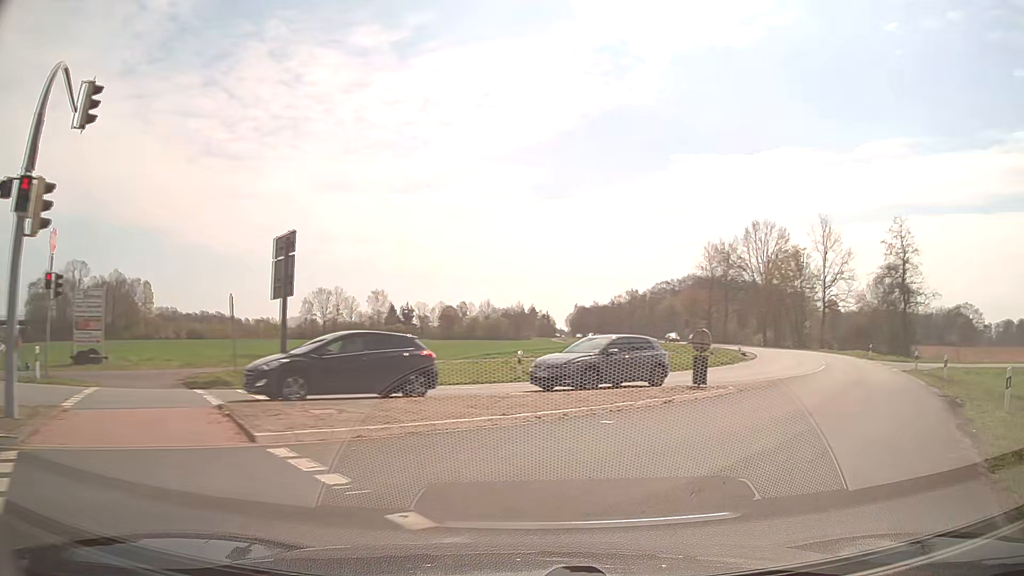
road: secondary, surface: asphalt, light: Day
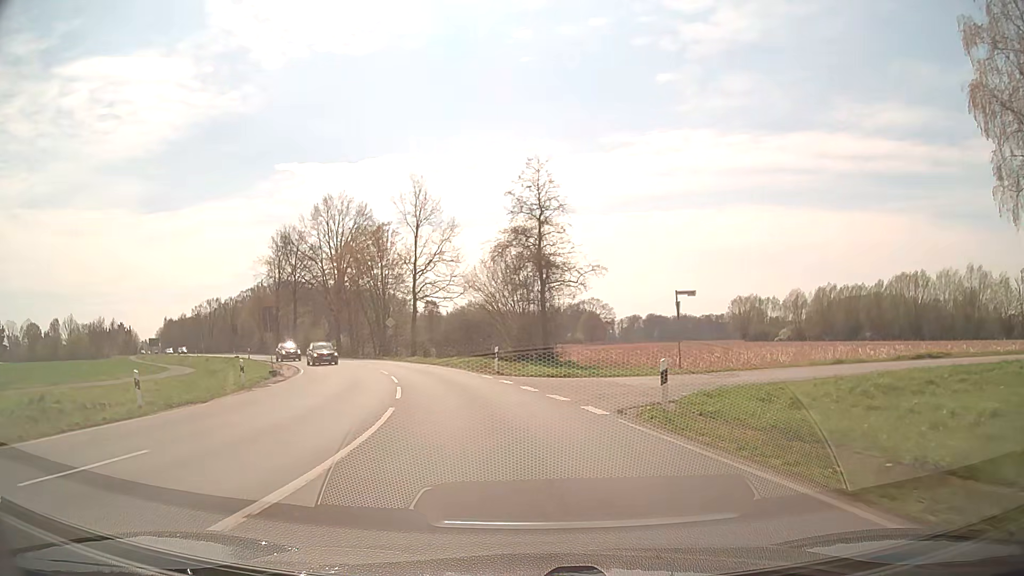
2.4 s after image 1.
(+9.3, +20.8) m; +34°
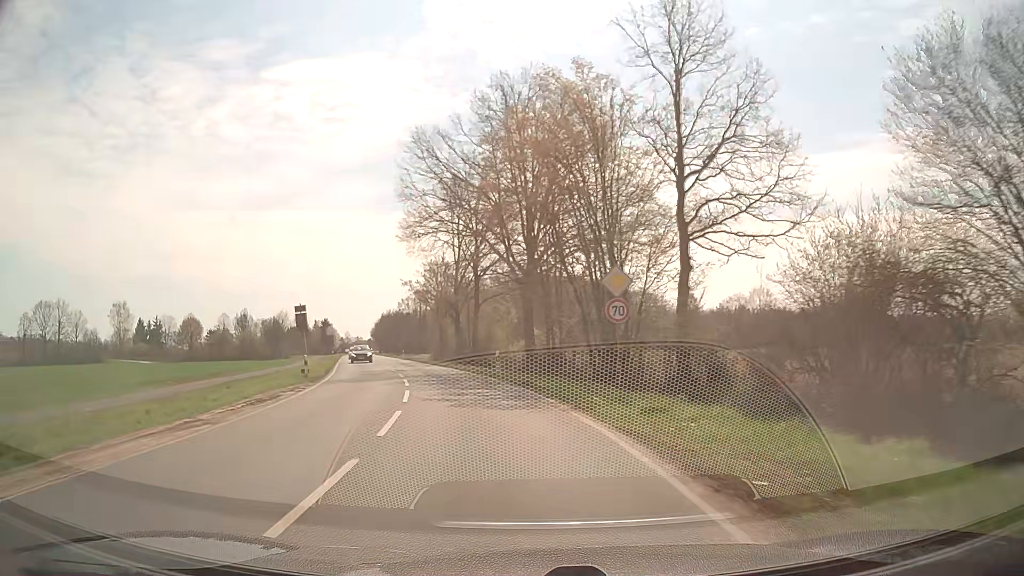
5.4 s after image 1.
(-6.4, +36.5) m; -21°
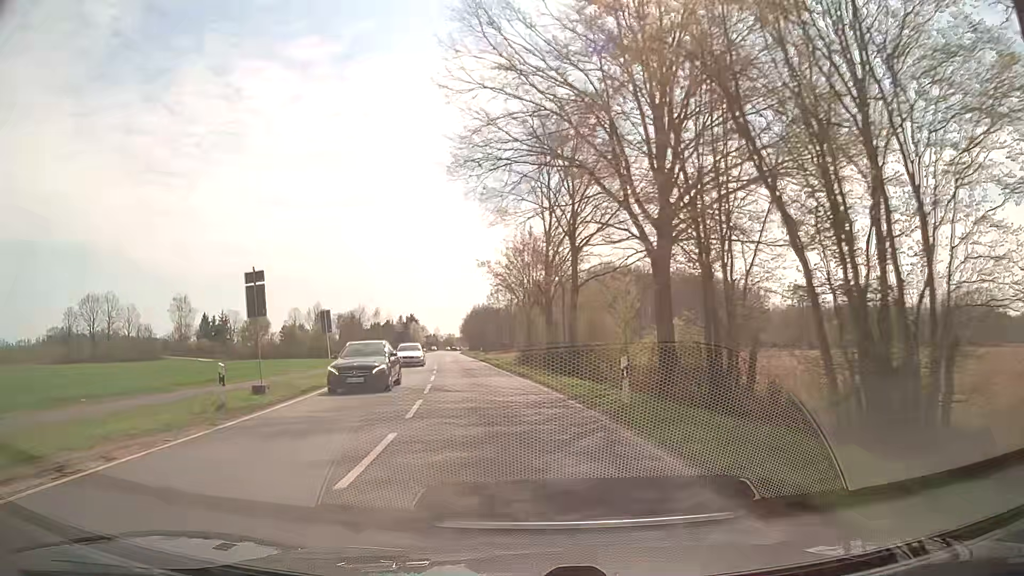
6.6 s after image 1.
(-1.3, +16.2) m; -8°
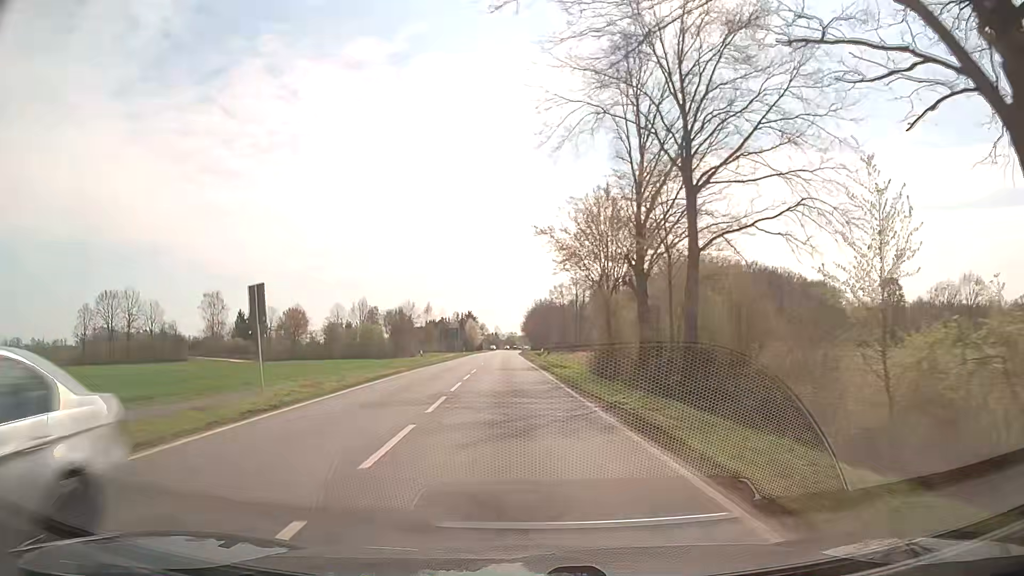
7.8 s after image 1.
(-1.0, +17.2) m; -6°
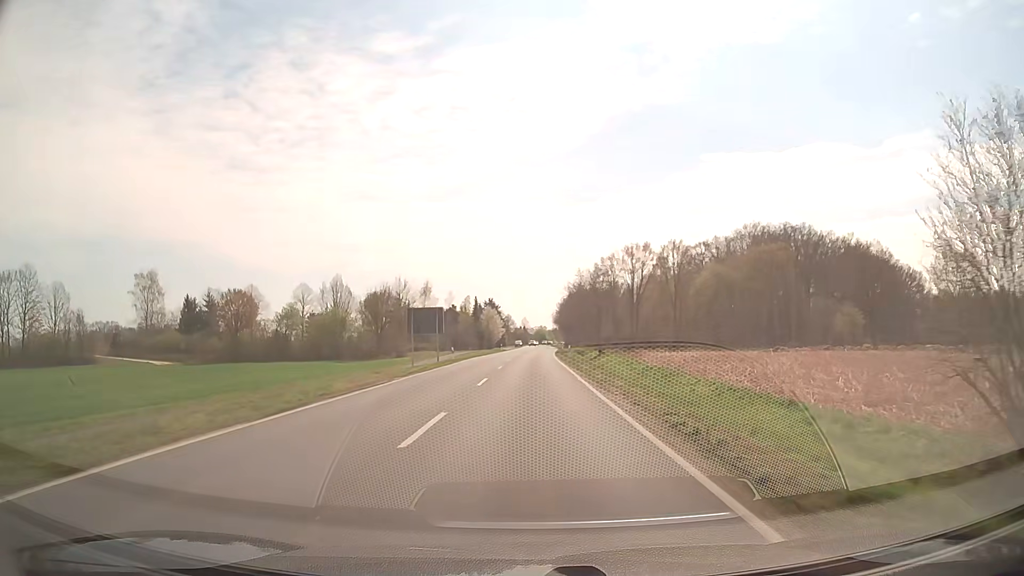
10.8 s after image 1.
(-1.5, +47.9) m; -3°
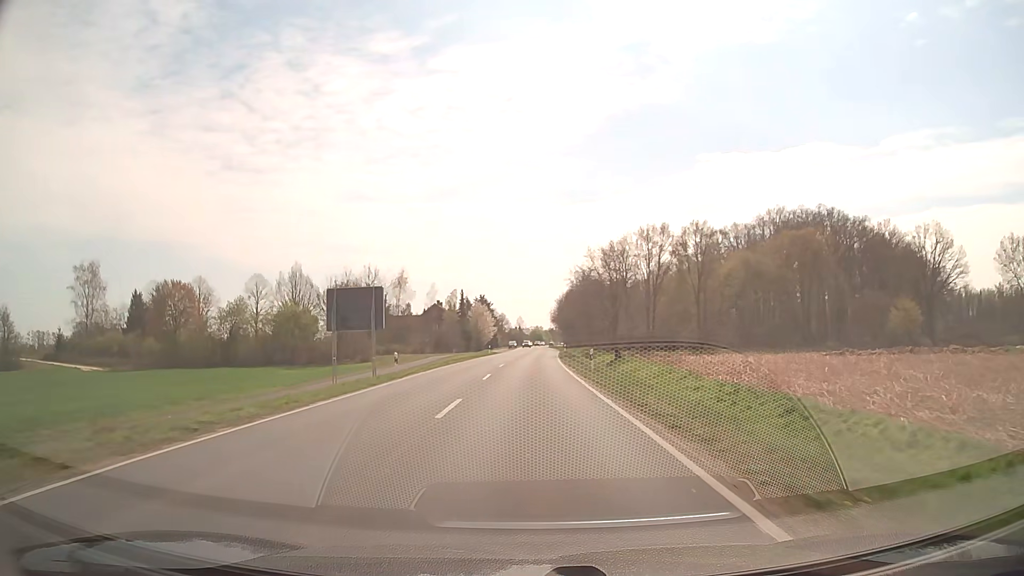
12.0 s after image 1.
(+0.1, +20.3) m; 0°
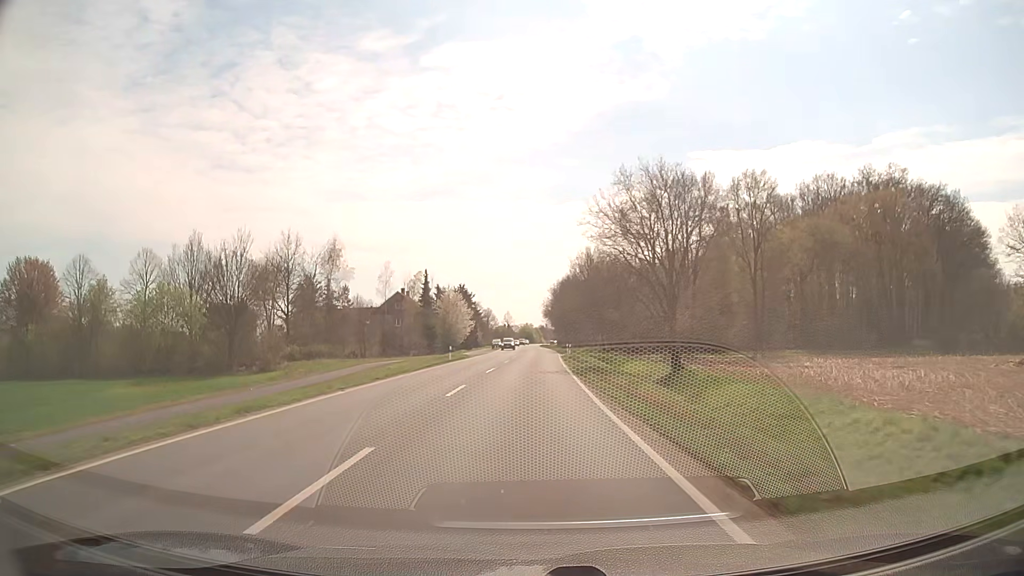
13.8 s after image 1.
(+0.3, +31.0) m; +1°
